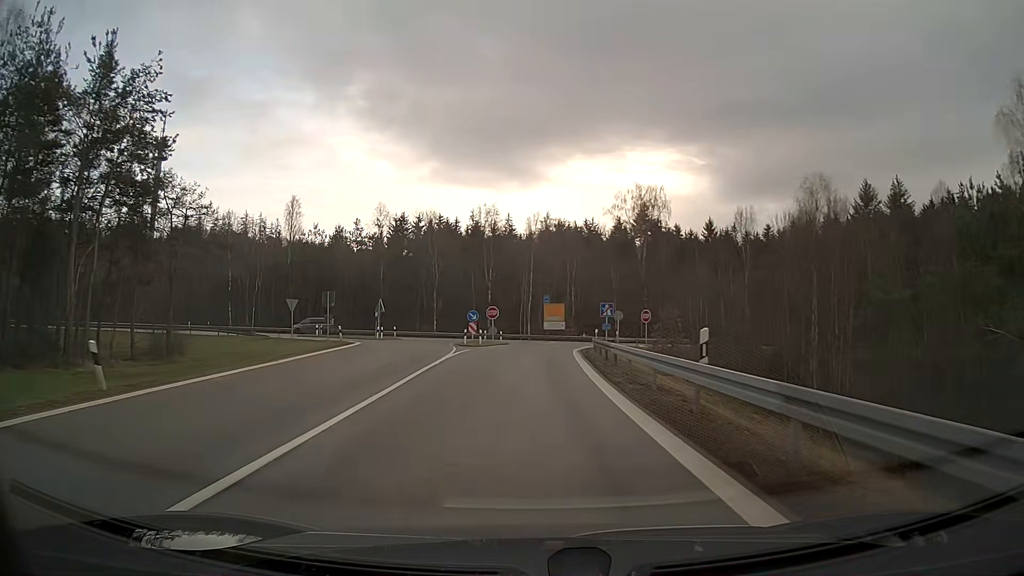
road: motorway_link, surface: asphalt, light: Day
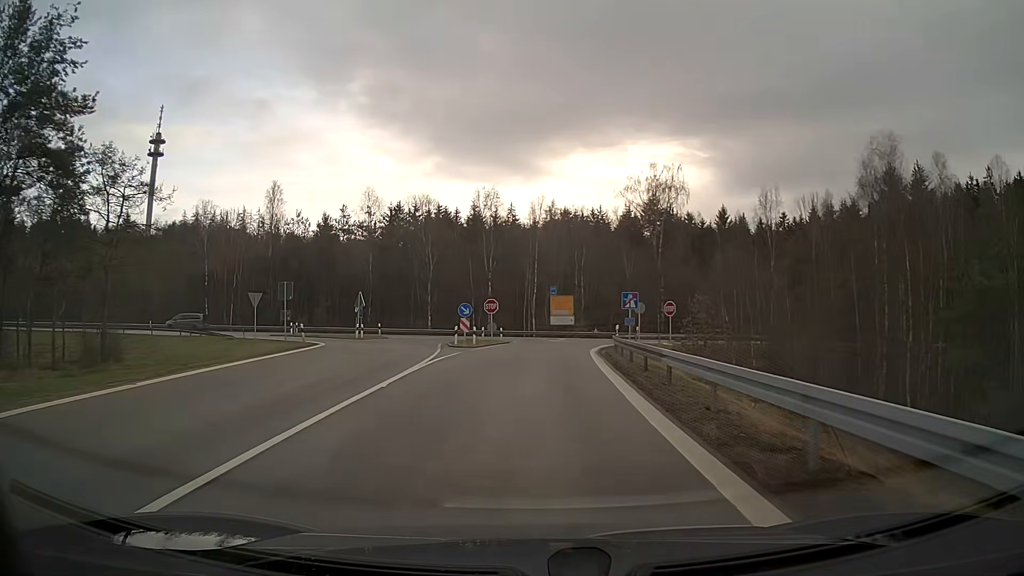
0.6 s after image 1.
(0.0, +8.2) m; 0°
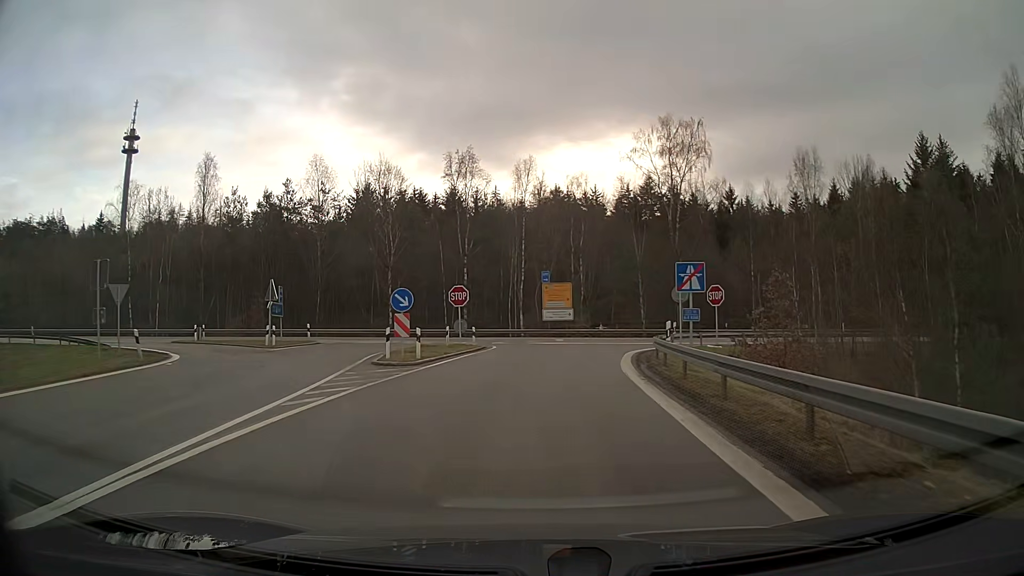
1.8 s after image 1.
(+0.1, +15.1) m; +1°
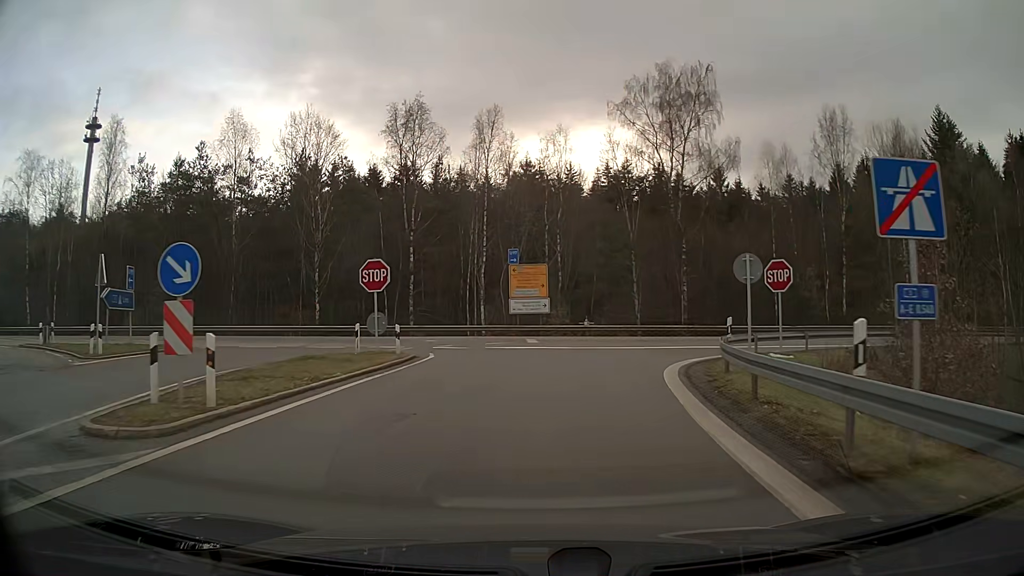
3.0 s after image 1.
(+0.3, +12.7) m; +3°
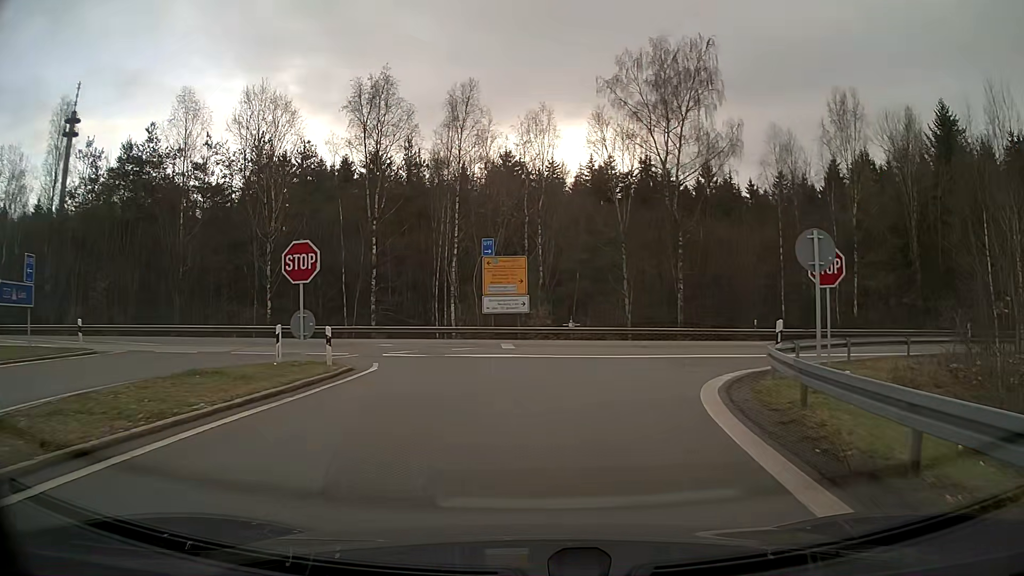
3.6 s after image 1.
(+0.1, +5.2) m; +2°
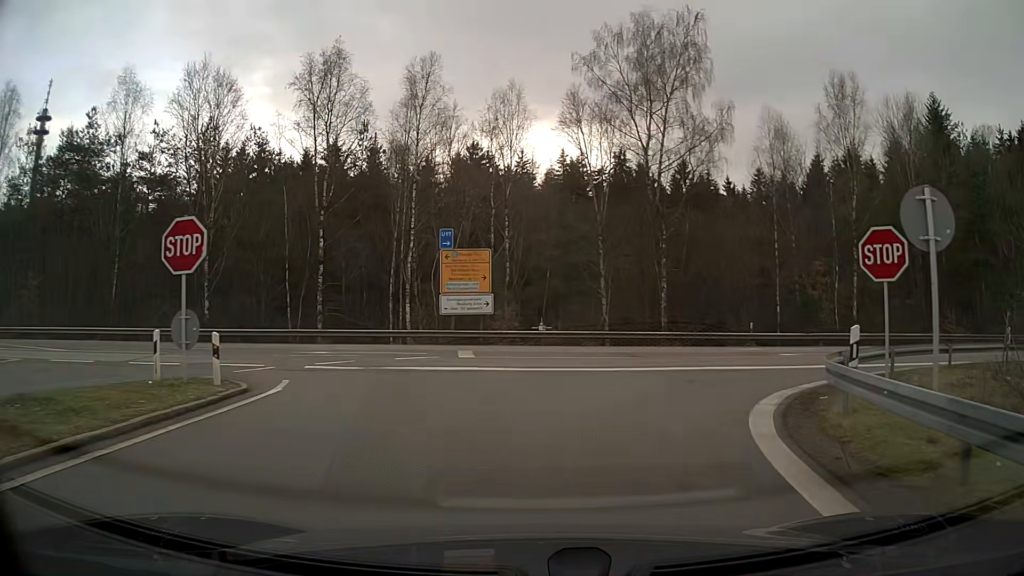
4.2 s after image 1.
(+0.1, +4.5) m; +4°
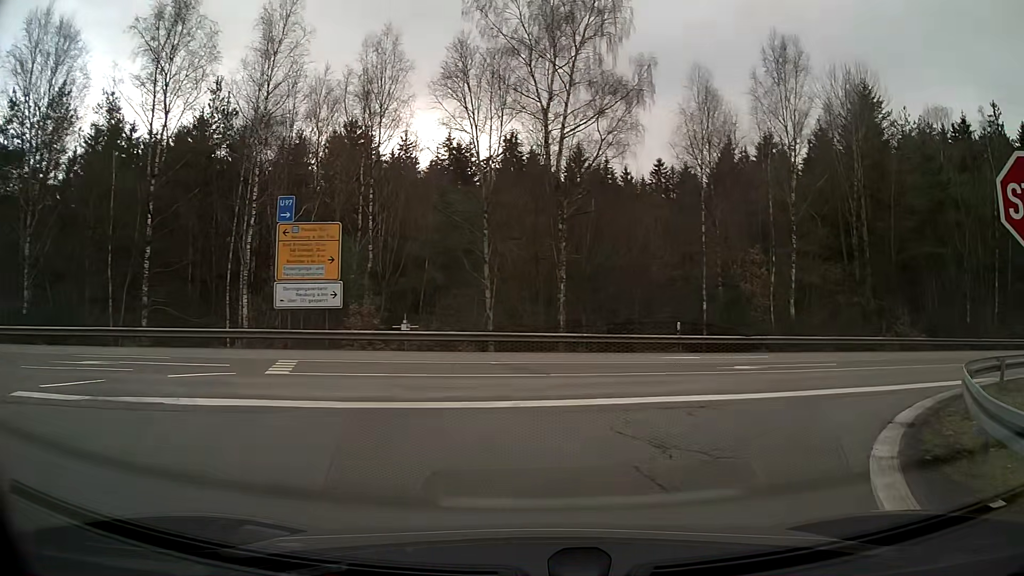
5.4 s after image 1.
(+0.6, +7.2) m; +11°
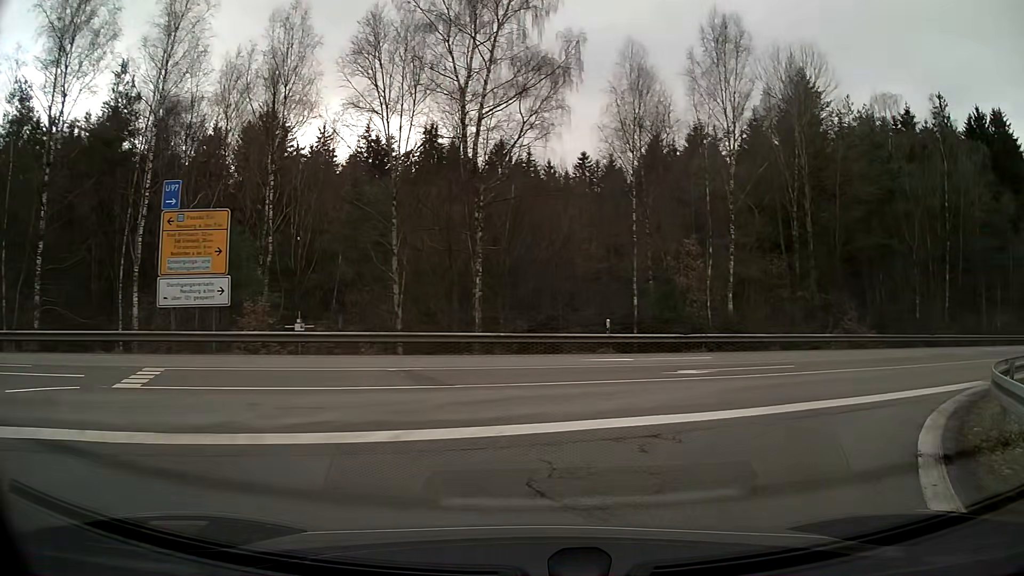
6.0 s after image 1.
(+0.1, +2.7) m; +6°
